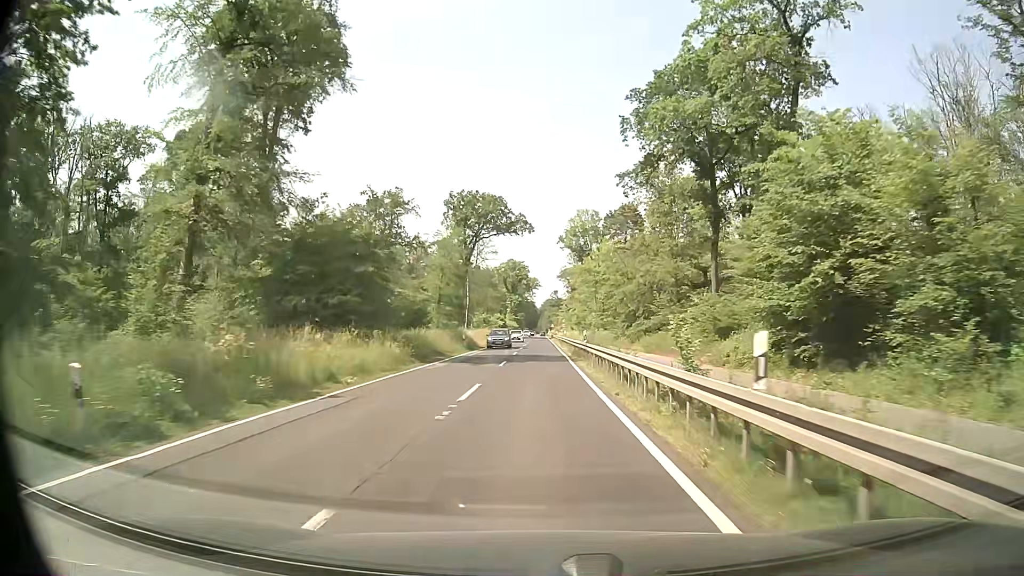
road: secondary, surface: asphalt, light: Day
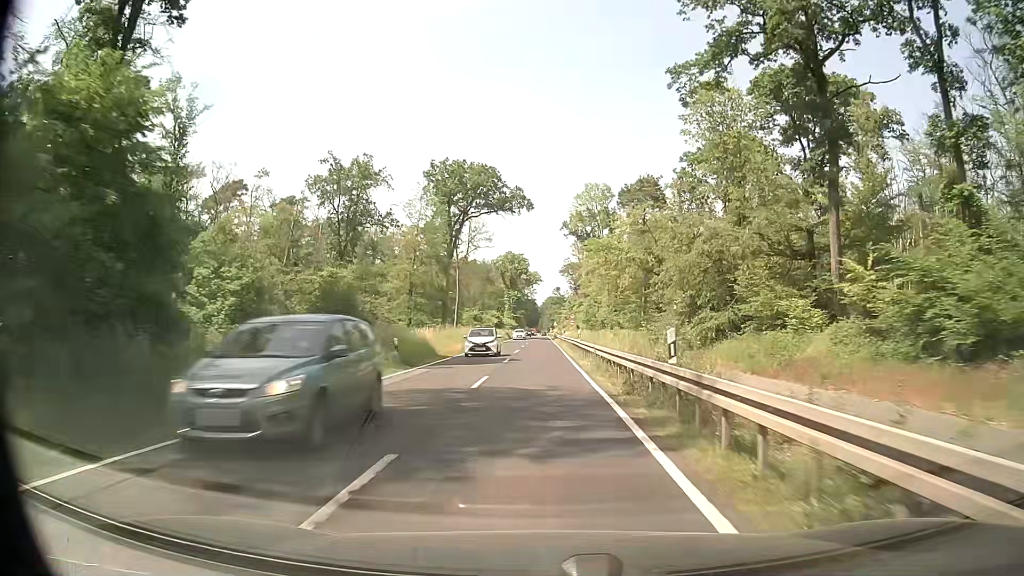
(-0.1, +21.9) m; 0°
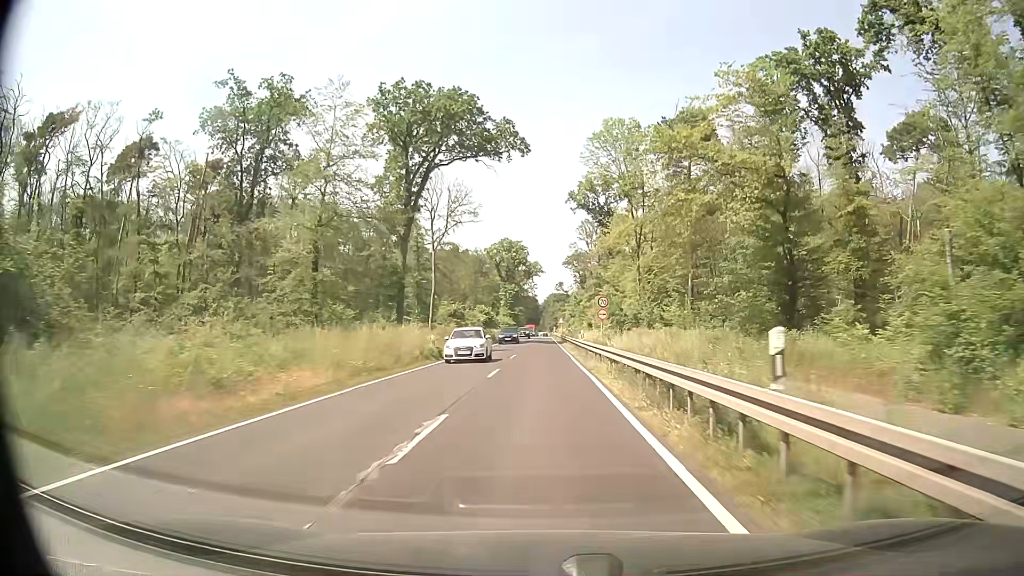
(-0.2, +32.6) m; 0°
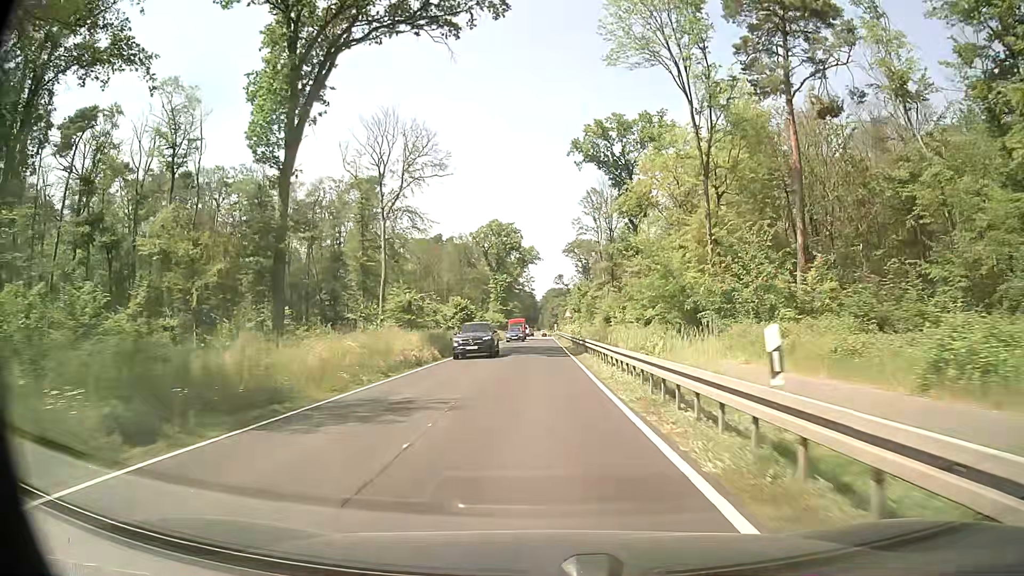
(-0.1, +32.4) m; 0°
